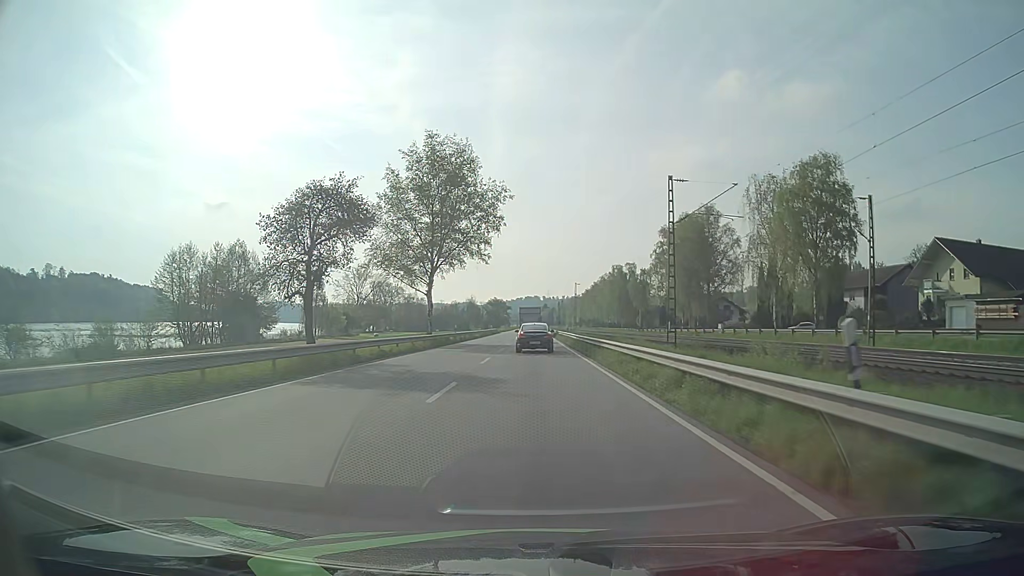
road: primary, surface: asphalt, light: Day
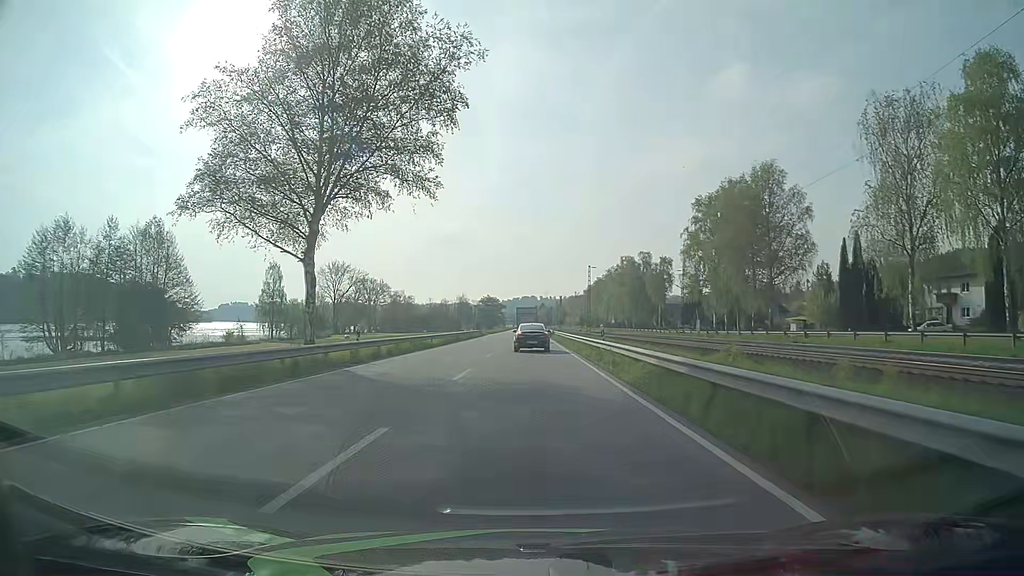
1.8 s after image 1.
(+0.1, +31.3) m; 0°
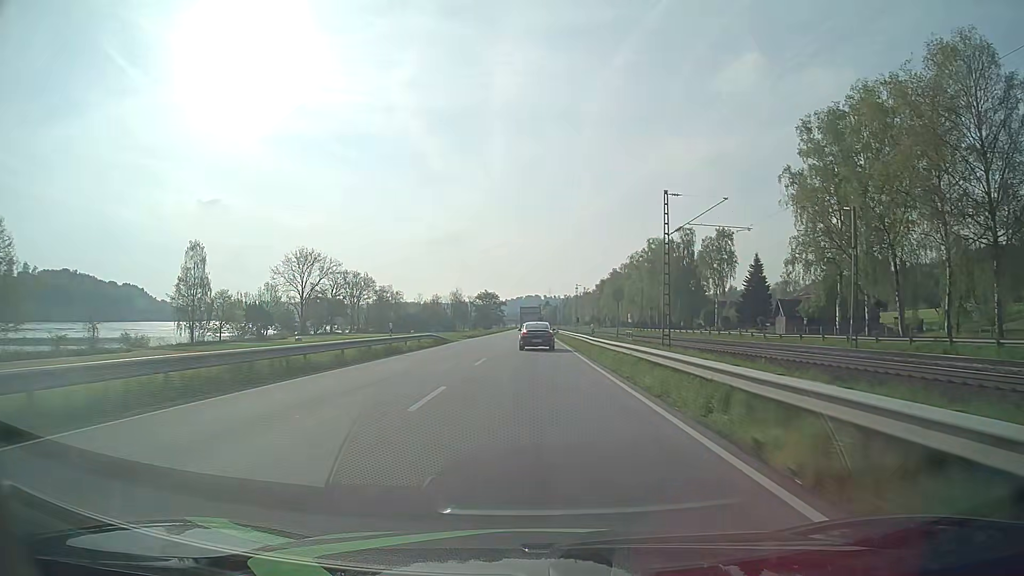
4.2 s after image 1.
(+0.1, +42.8) m; 0°
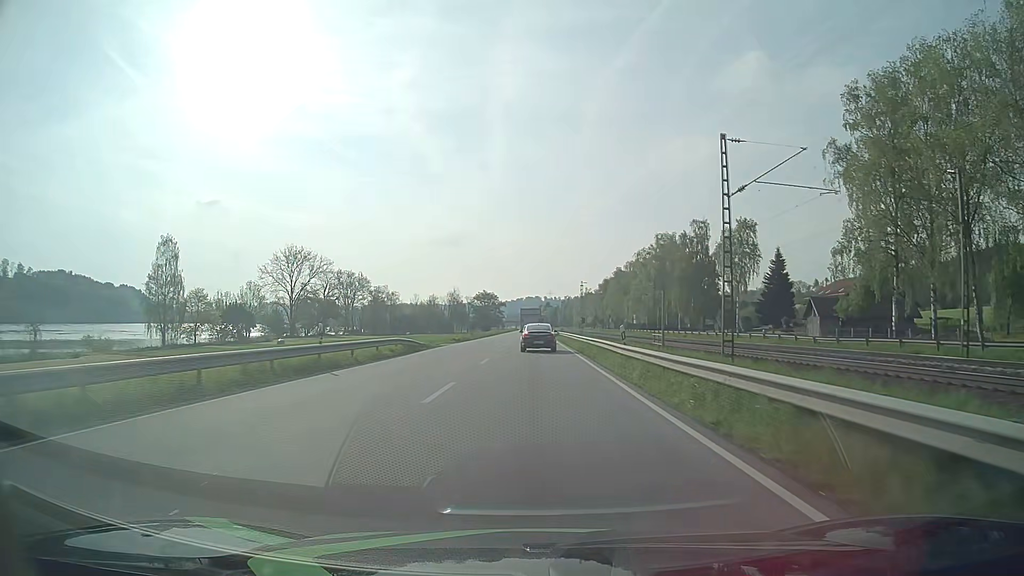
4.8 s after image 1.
(0.0, +10.8) m; 0°
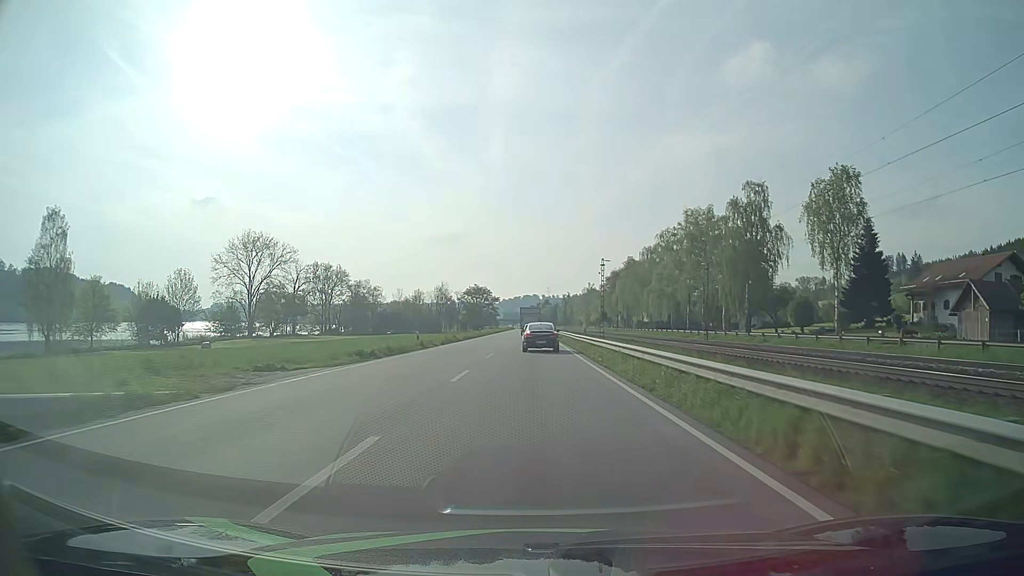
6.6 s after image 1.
(+0.1, +32.0) m; 0°
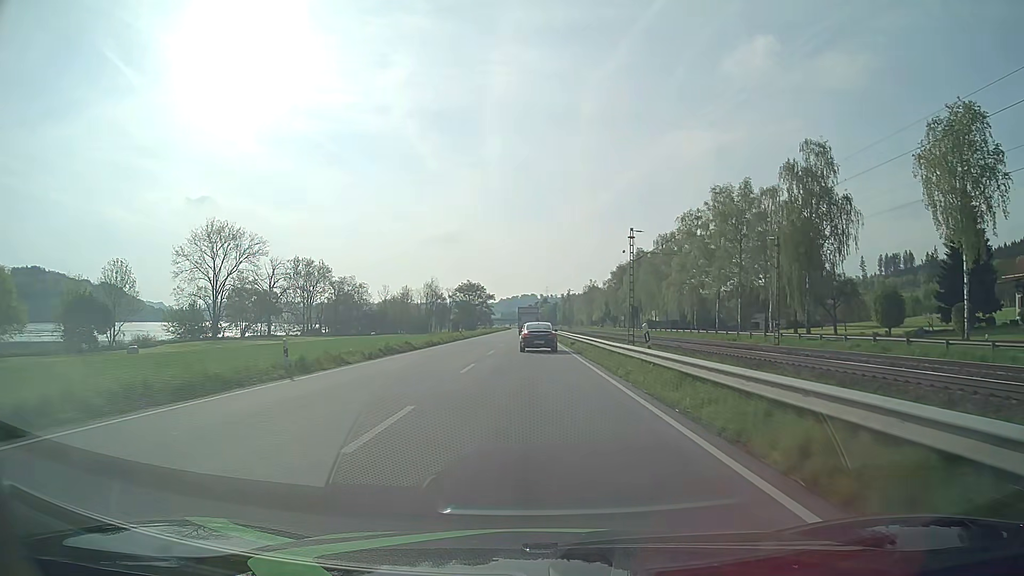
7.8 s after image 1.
(0.0, +21.1) m; 0°
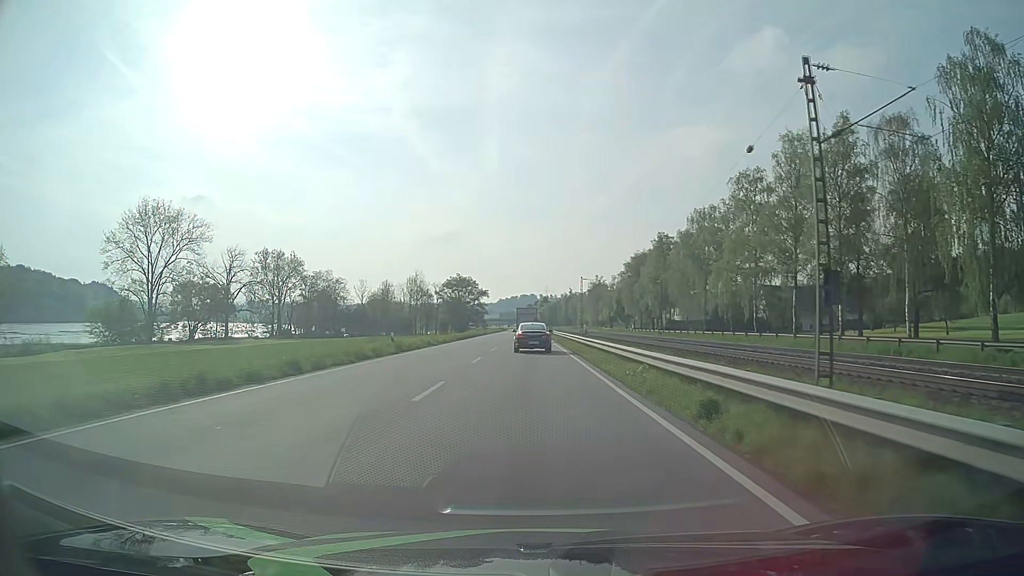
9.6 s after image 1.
(-0.1, +31.3) m; 0°
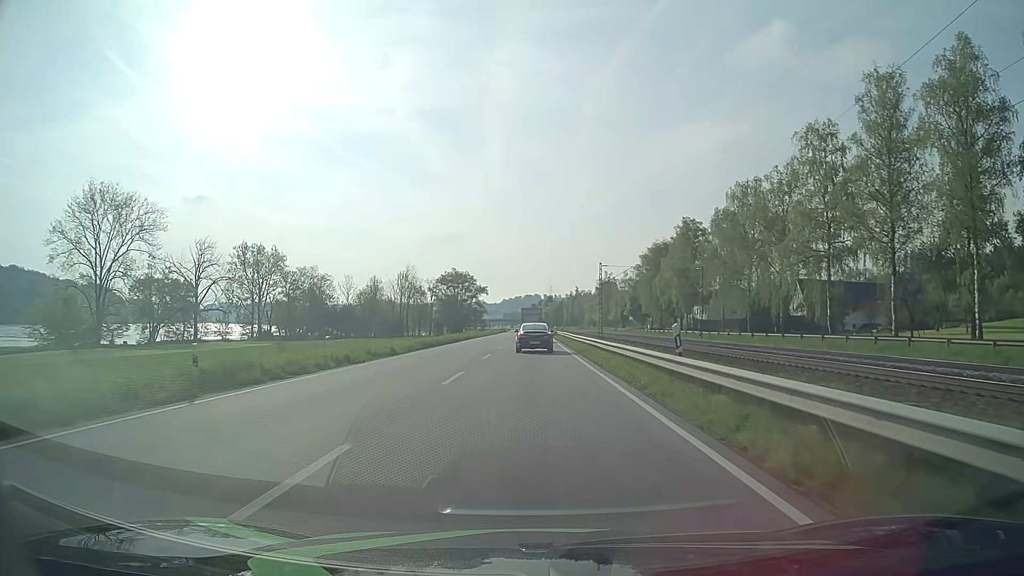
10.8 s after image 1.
(-0.1, +20.8) m; 0°
(0, +10) (0, +20) (0, +30) (0, +40) (0, +50) (0, +60) (0, +70) (0, +80) (0, +90) (0, +100) m
